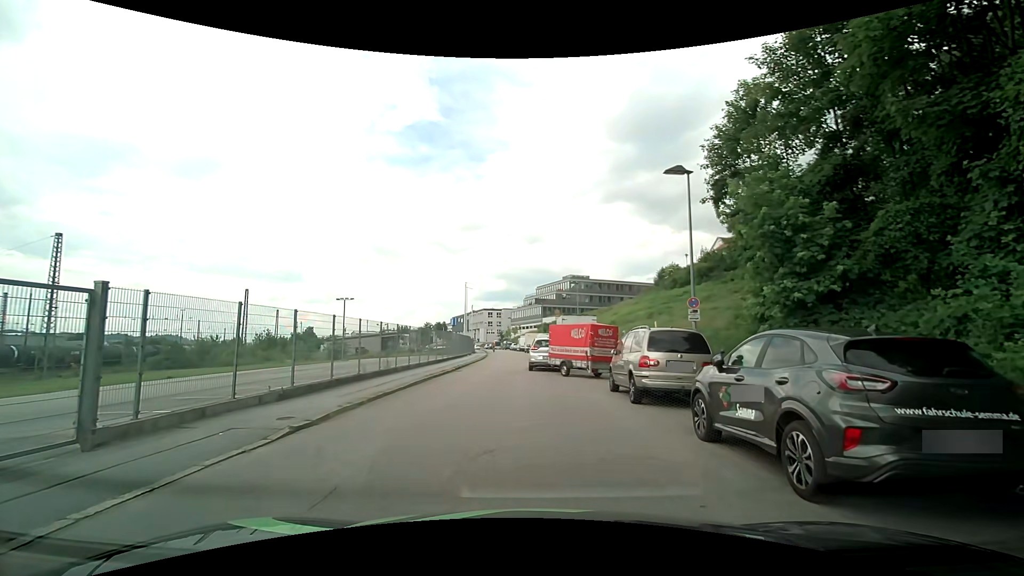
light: Day
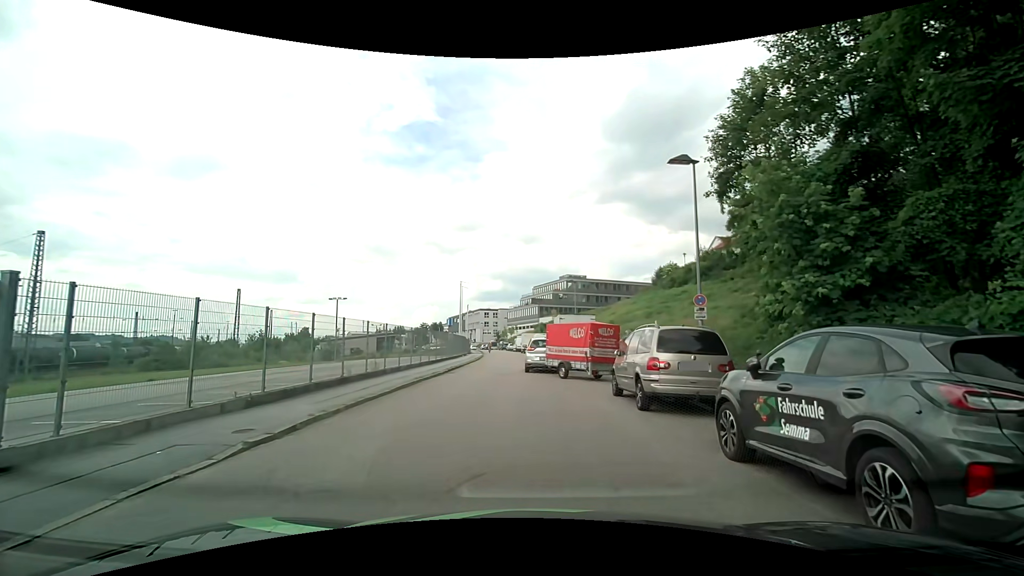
(0.0, +1.2) m; 0°
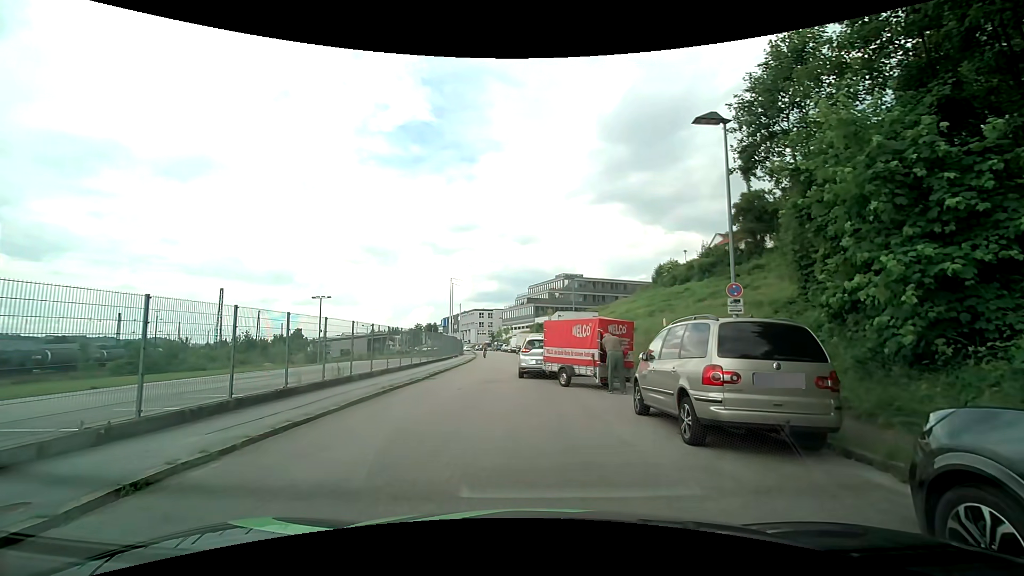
(-0.1, +3.4) m; -1°
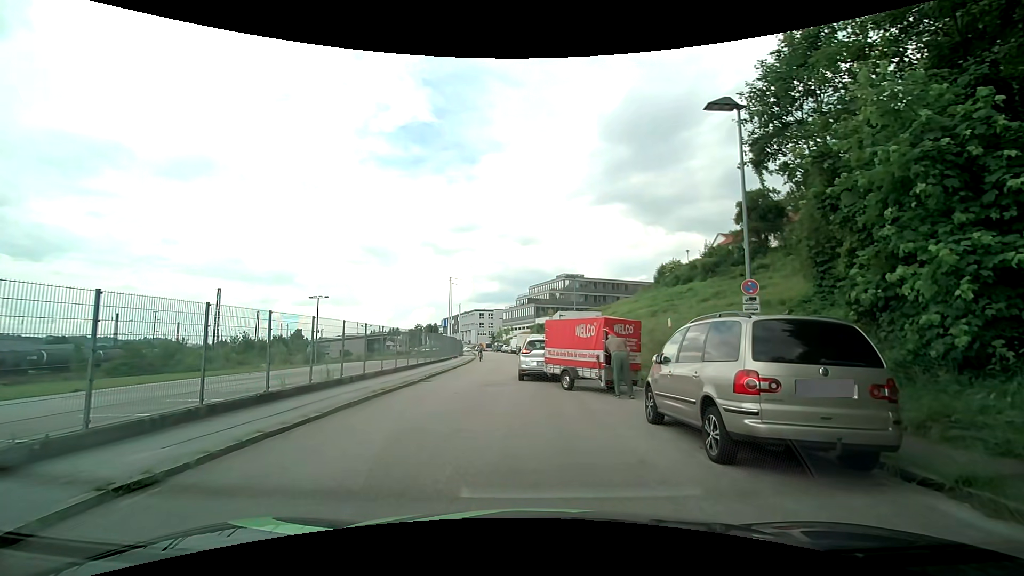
(0.0, +0.9) m; 0°
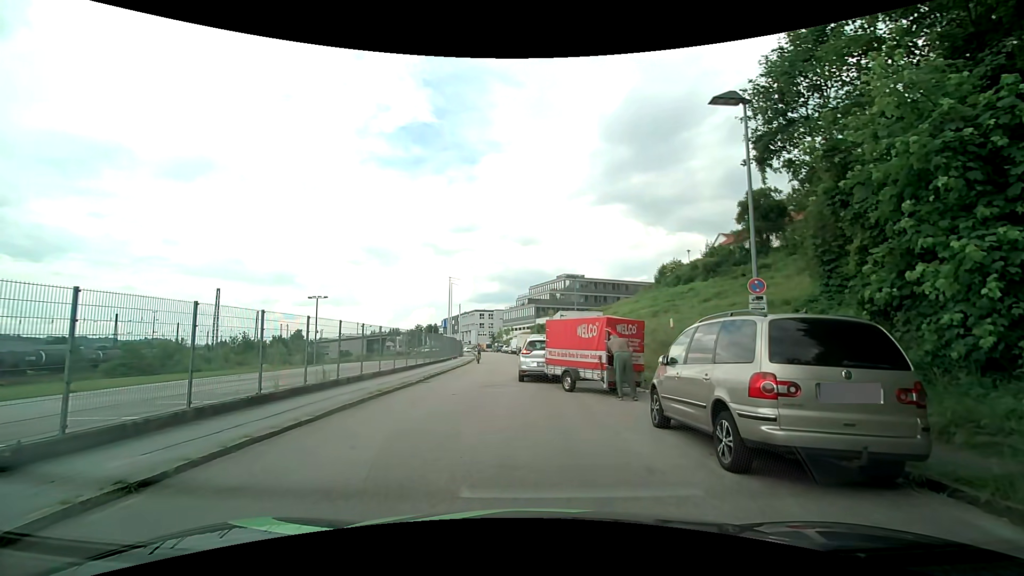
(0.0, +0.4) m; 0°
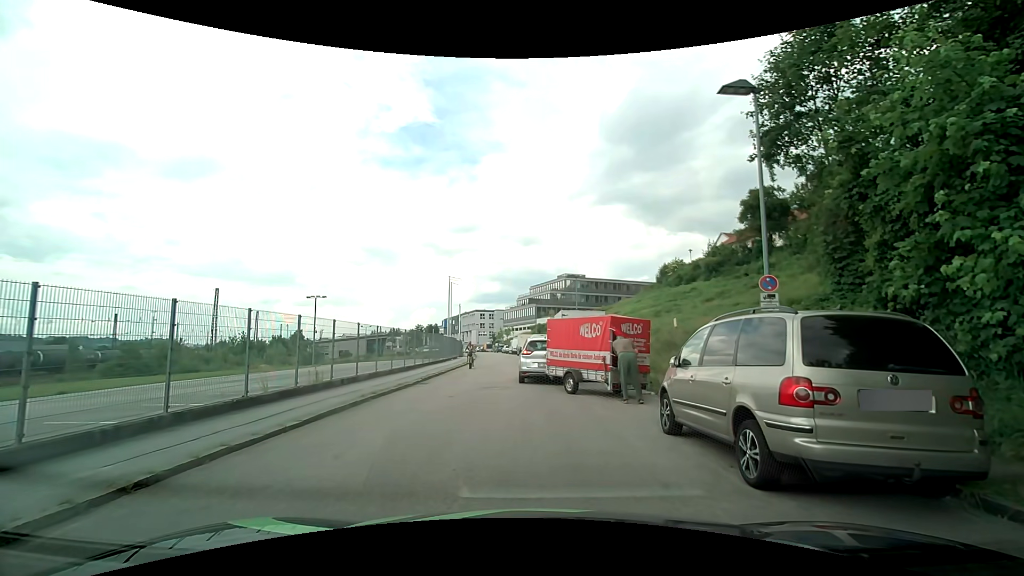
(0.0, +0.6) m; 0°
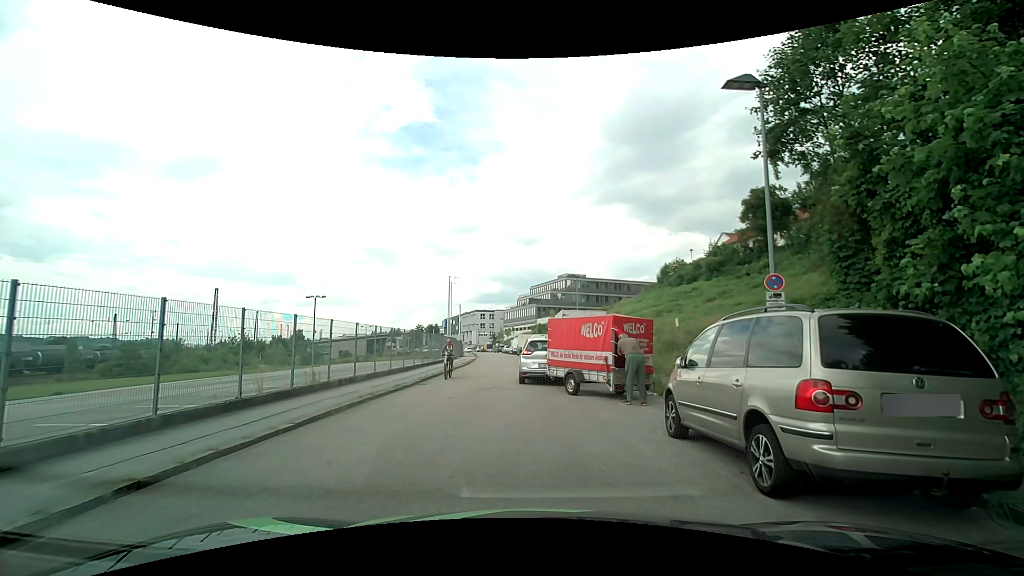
(0.0, +0.3) m; 0°
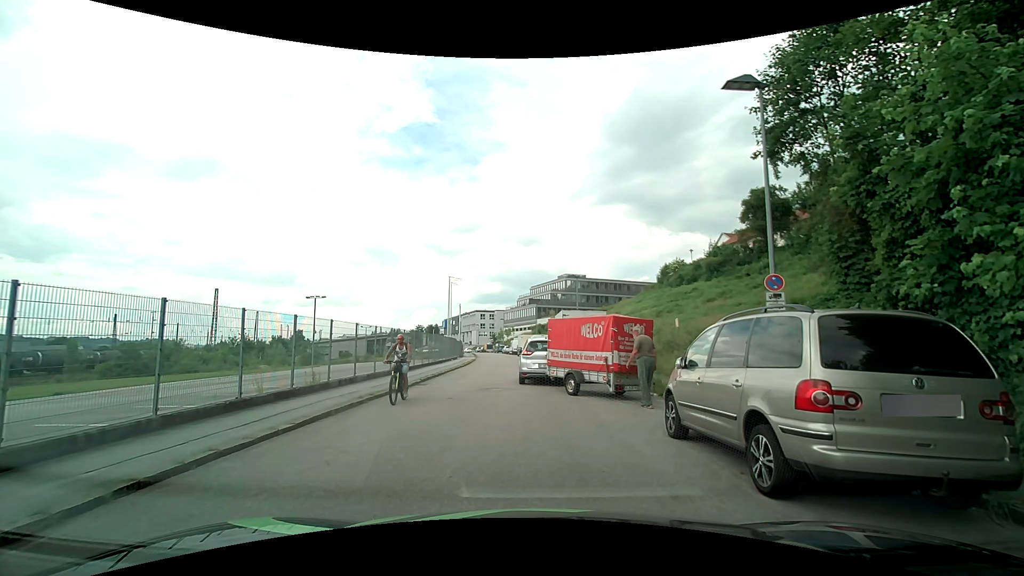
(0.0, +0.1) m; 0°
